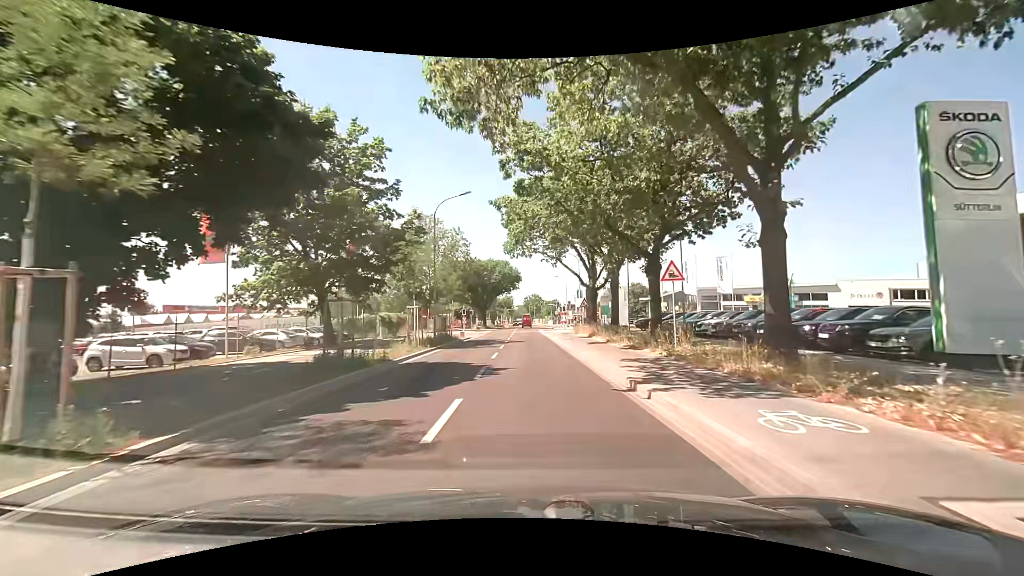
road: tertiary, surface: asphalt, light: Day
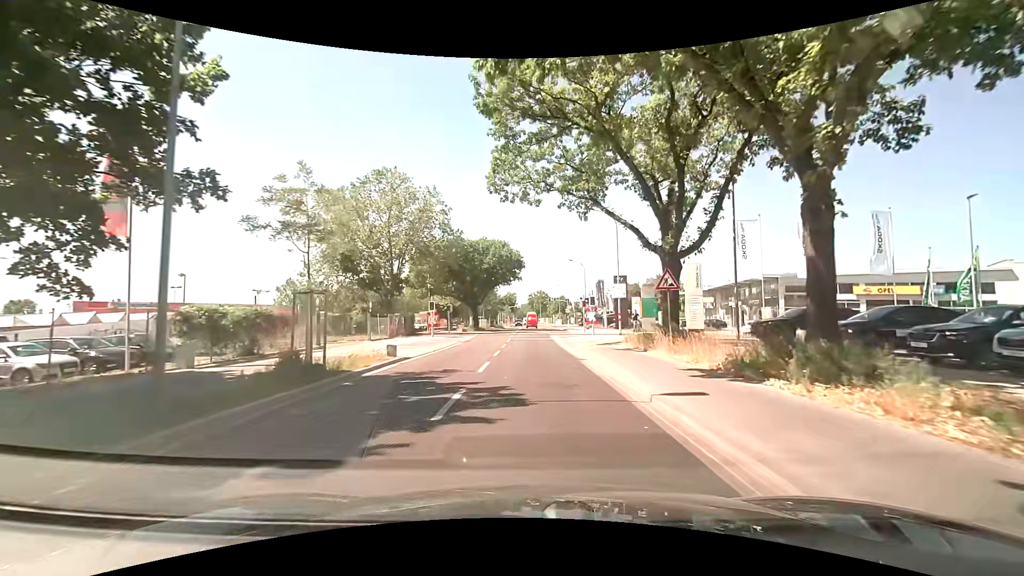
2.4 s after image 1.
(0.0, +22.7) m; +1°
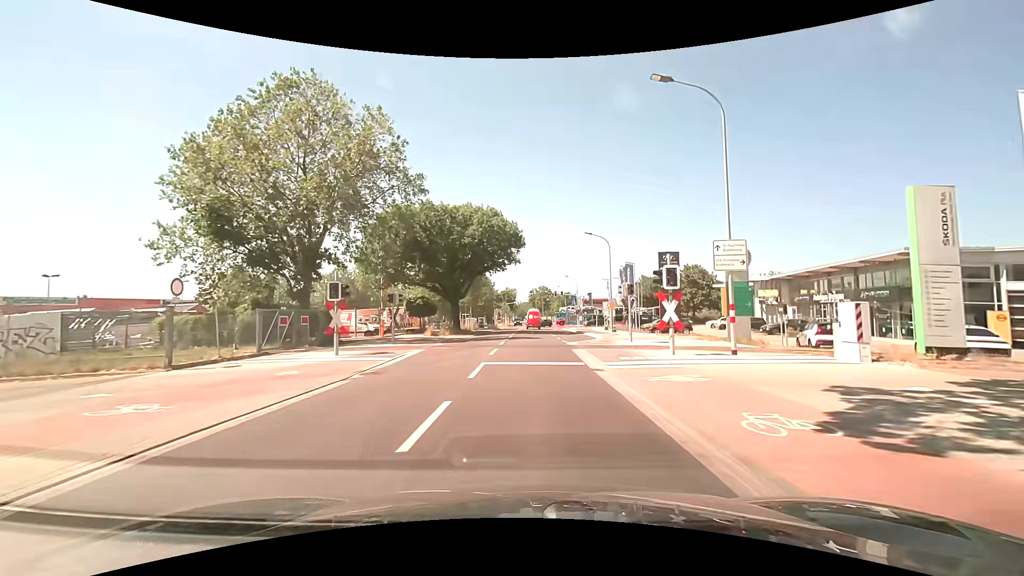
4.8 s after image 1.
(-0.4, +19.3) m; -1°
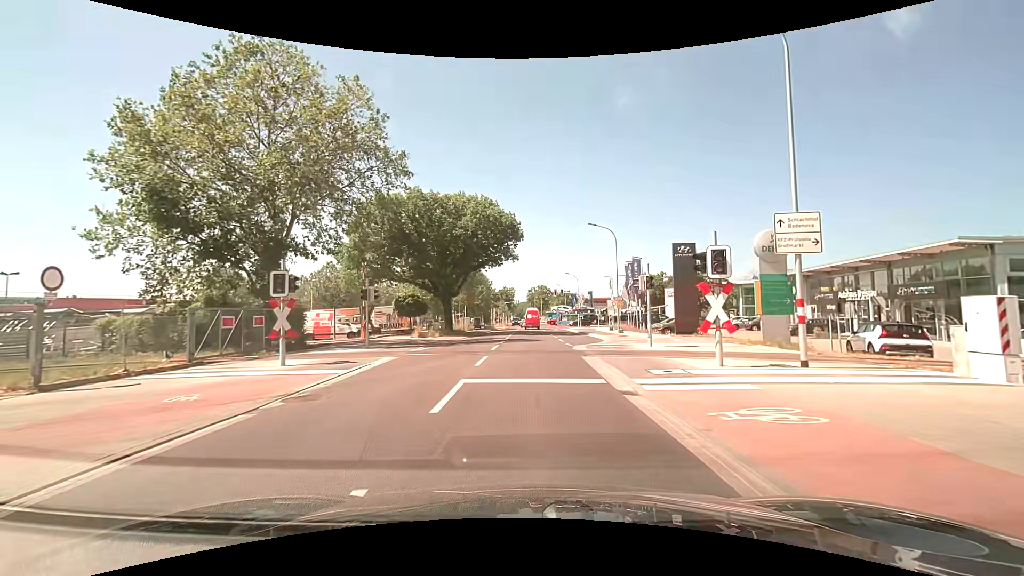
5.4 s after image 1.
(0.0, +4.1) m; +1°
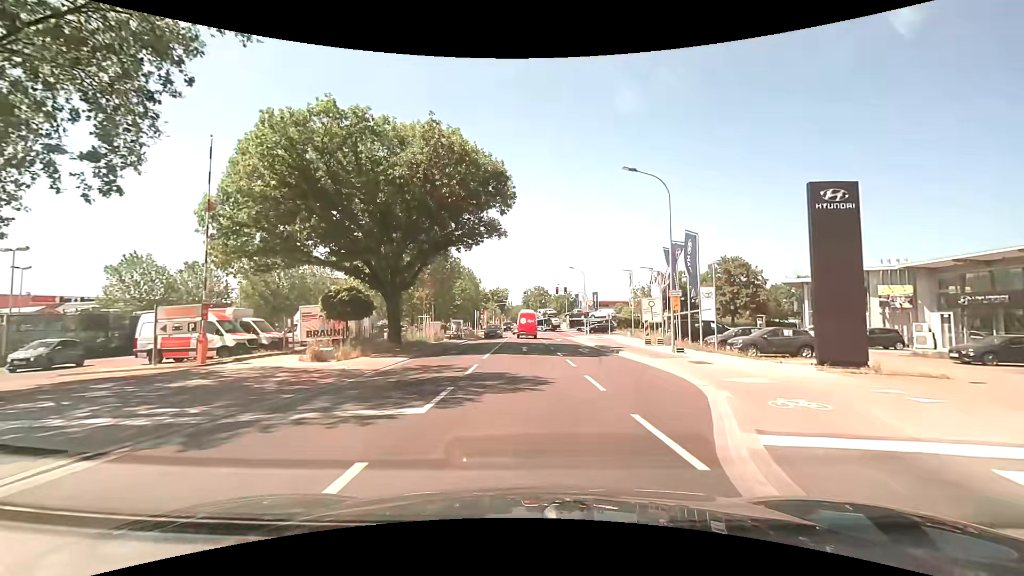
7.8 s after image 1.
(0.0, +17.2) m; -1°
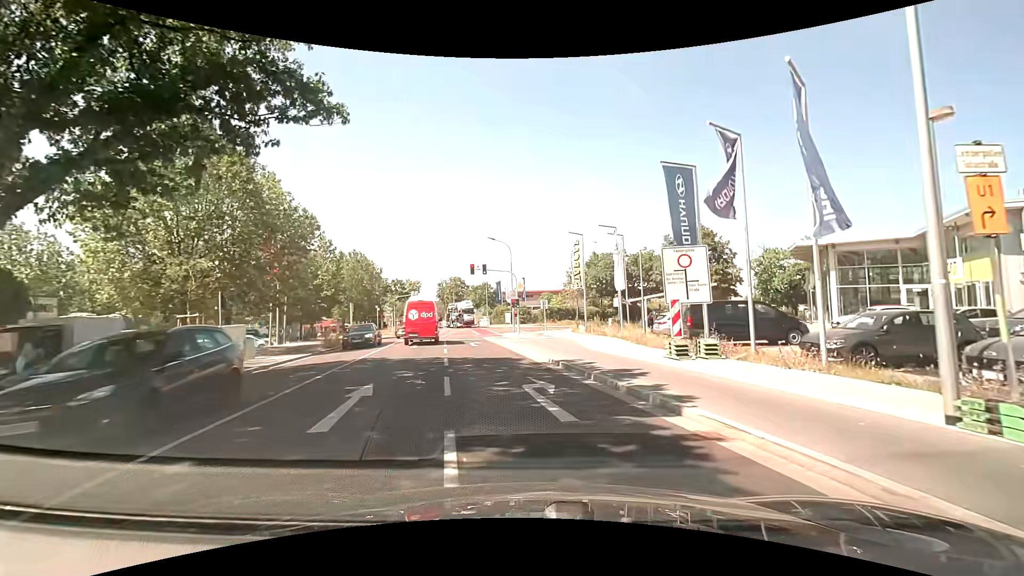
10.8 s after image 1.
(+1.5, +19.5) m; +10°
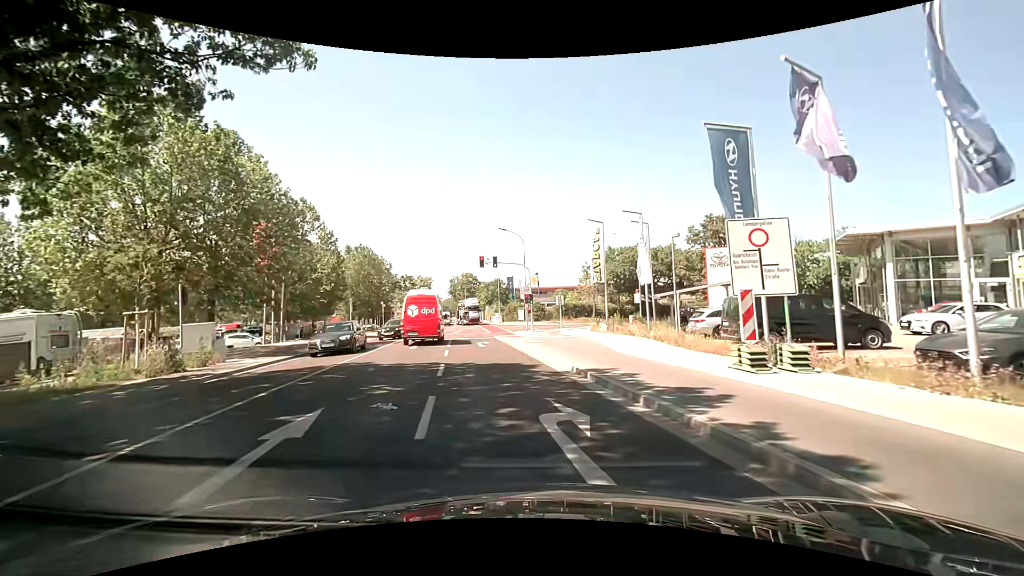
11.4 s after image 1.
(0.0, +3.5) m; -2°
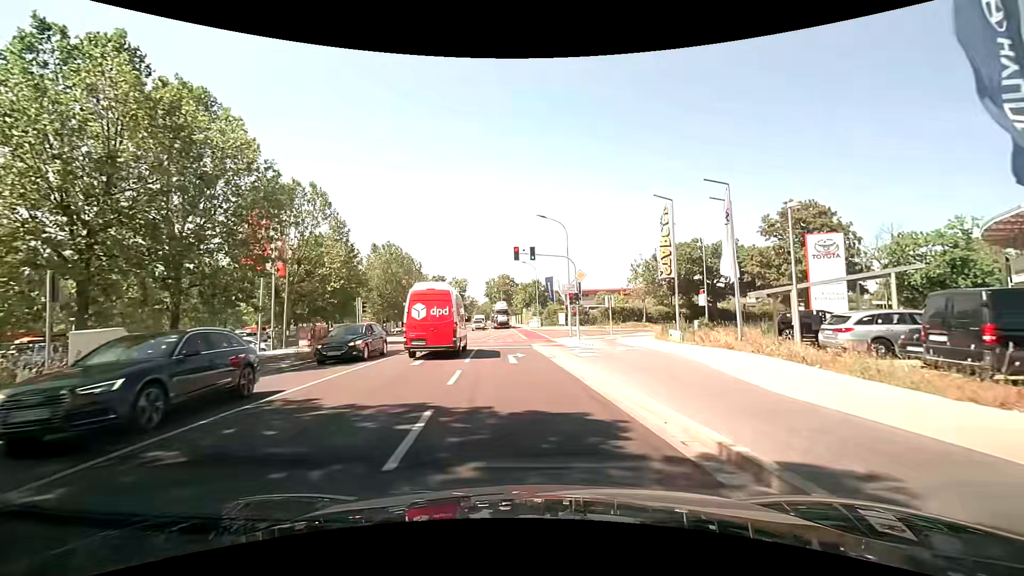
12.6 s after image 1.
(-0.3, +7.1) m; -5°
(0, +10) (0, +20) (-1, +30) (+1, +40) (+7, +48) (+16, +52) (+25, +56) (+34, +60) (+43, +64) (+52, +69) m
